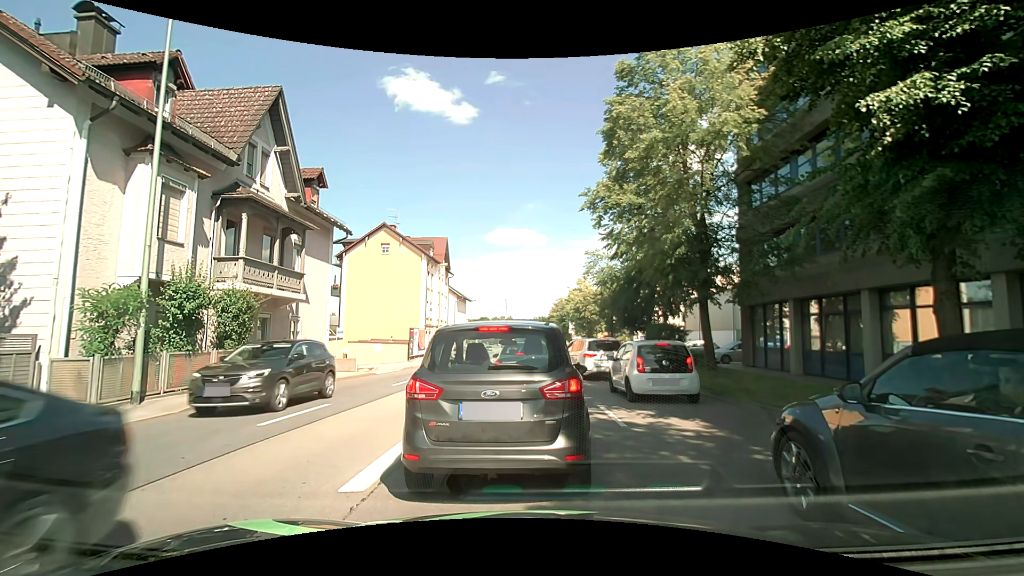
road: primary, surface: asphalt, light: Day
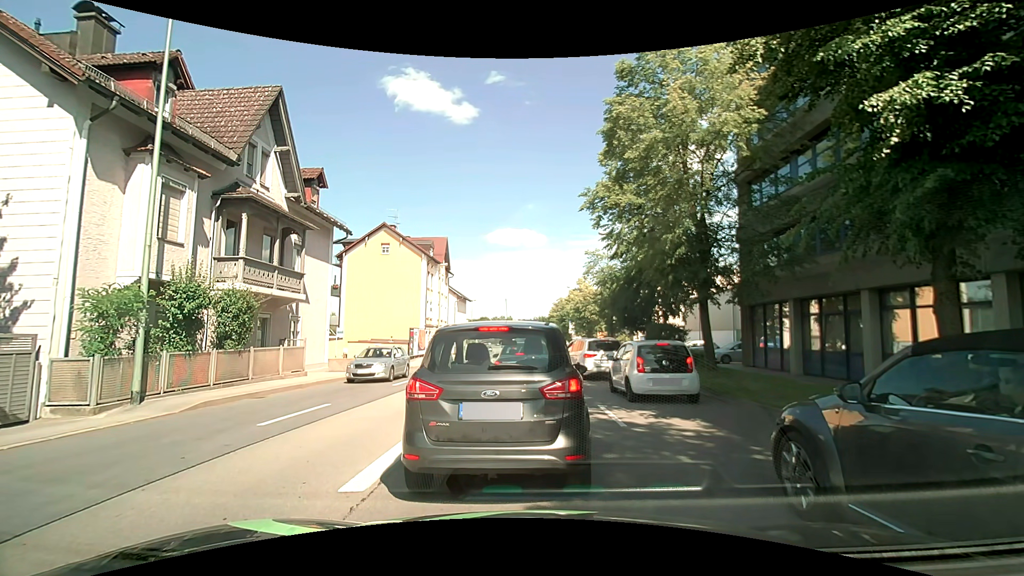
(0.0, 0.0) m; 0°
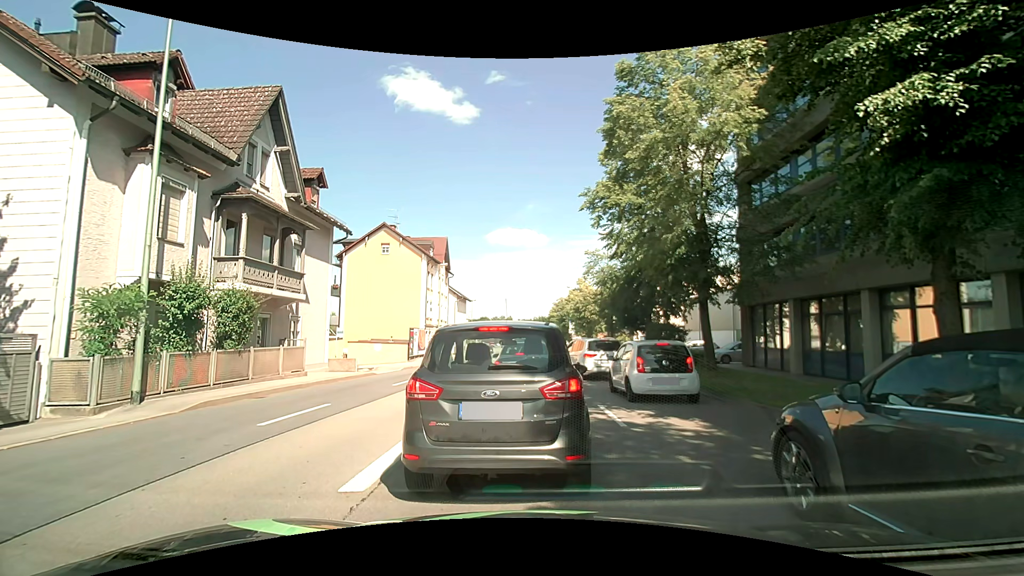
(0.0, 0.0) m; 0°
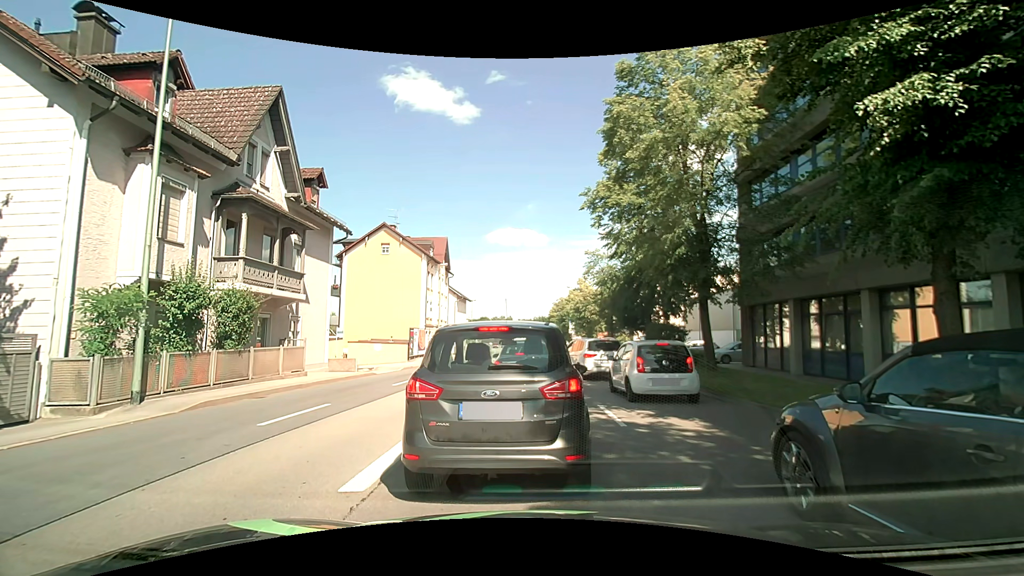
(0.0, 0.0) m; 0°
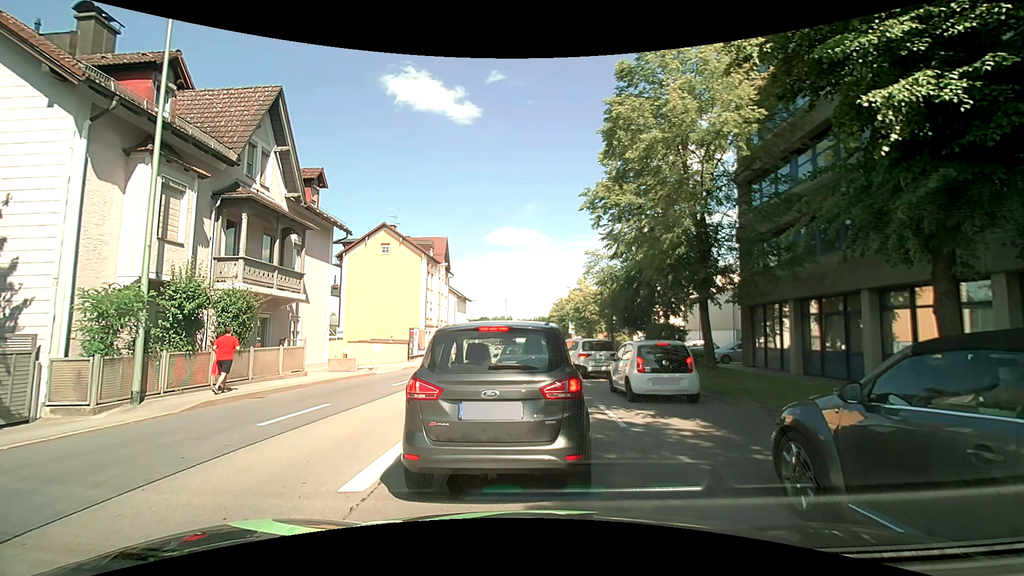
(0.0, 0.0) m; 0°
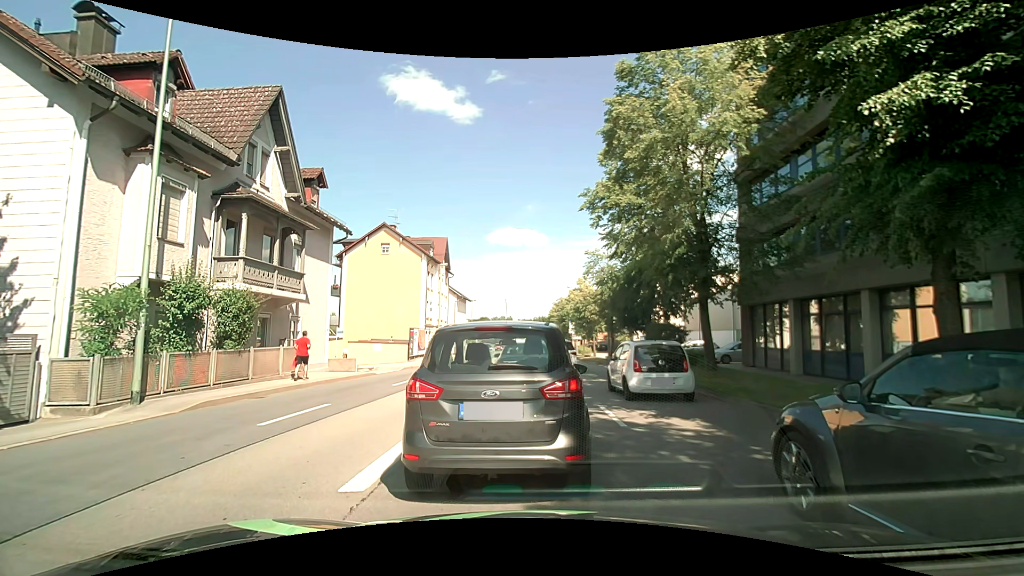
(0.0, 0.0) m; 0°
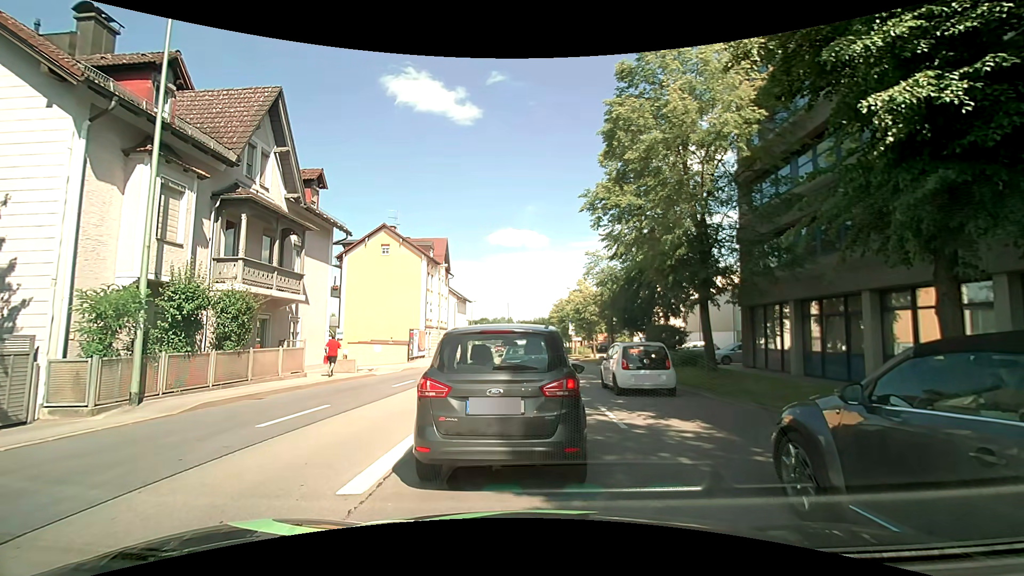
(0.0, 0.0) m; 0°
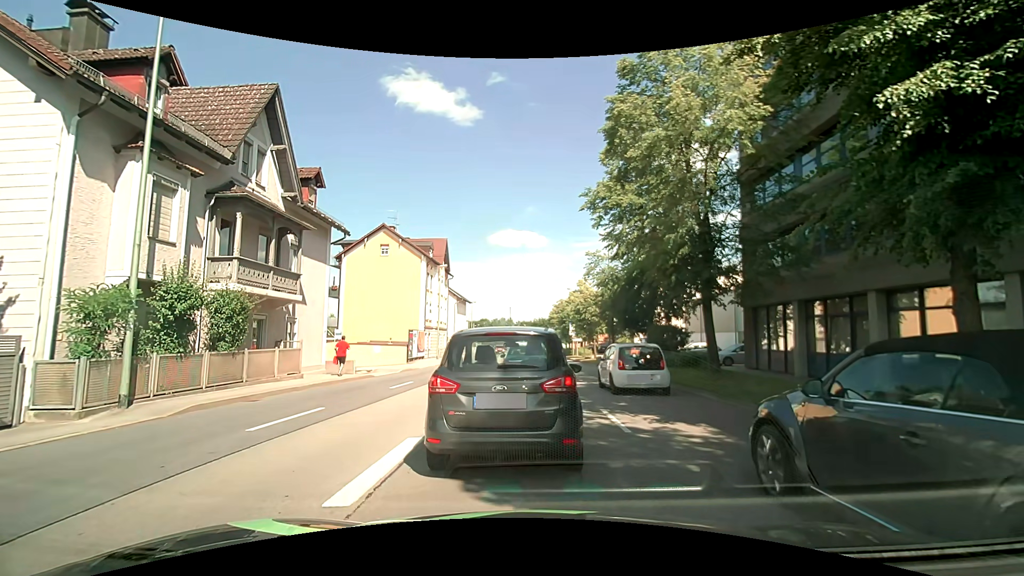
(0.0, +0.3) m; 0°
